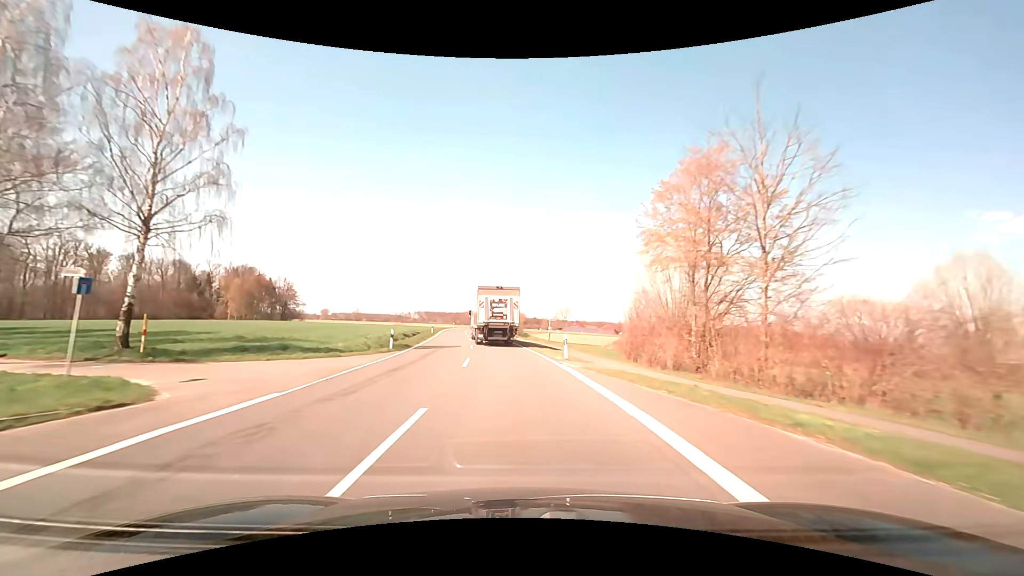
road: secondary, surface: asphalt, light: Day
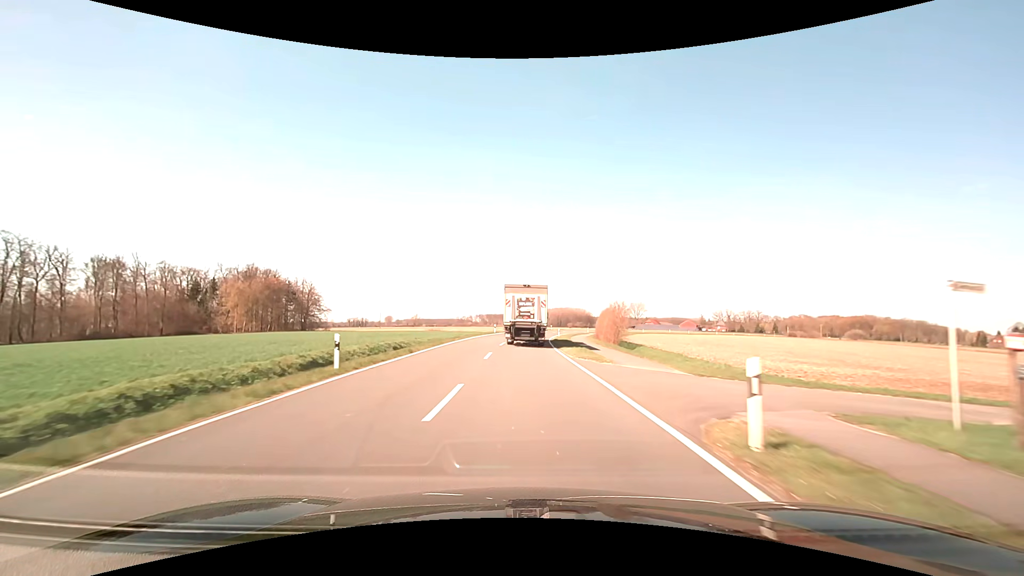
(-3.4, +45.9) m; -7°
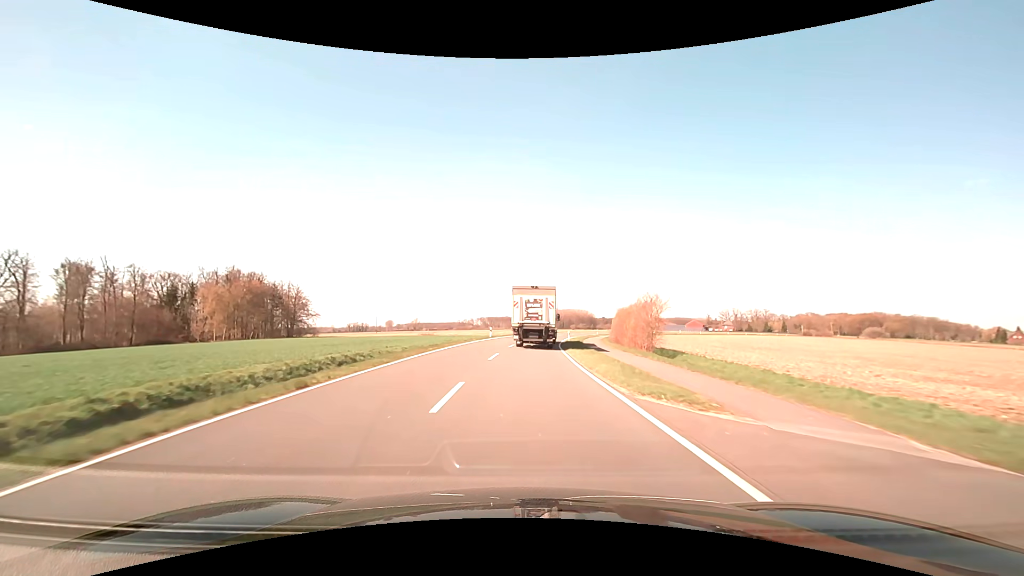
(0.0, +11.4) m; 0°
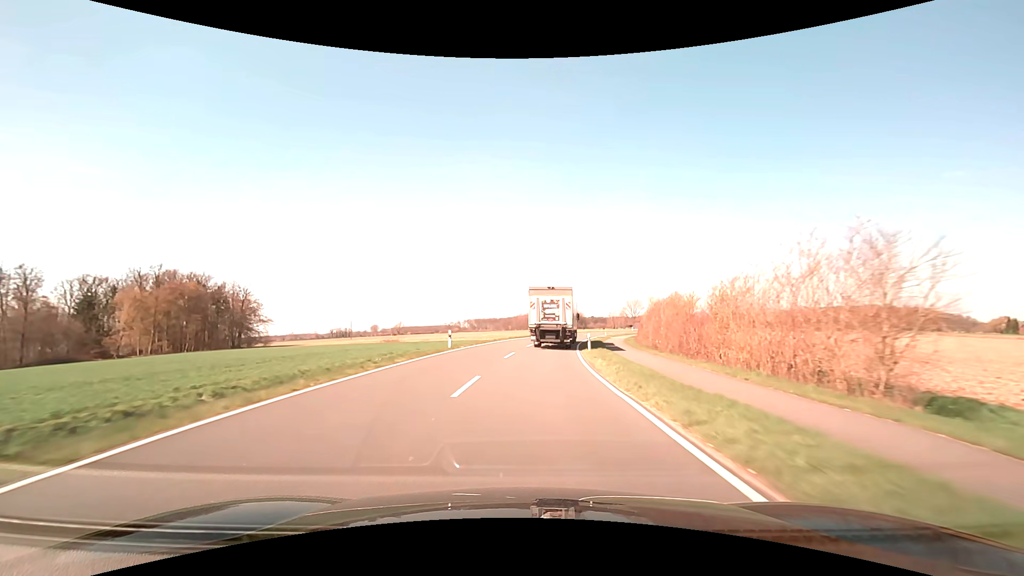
(+0.1, +22.8) m; +1°
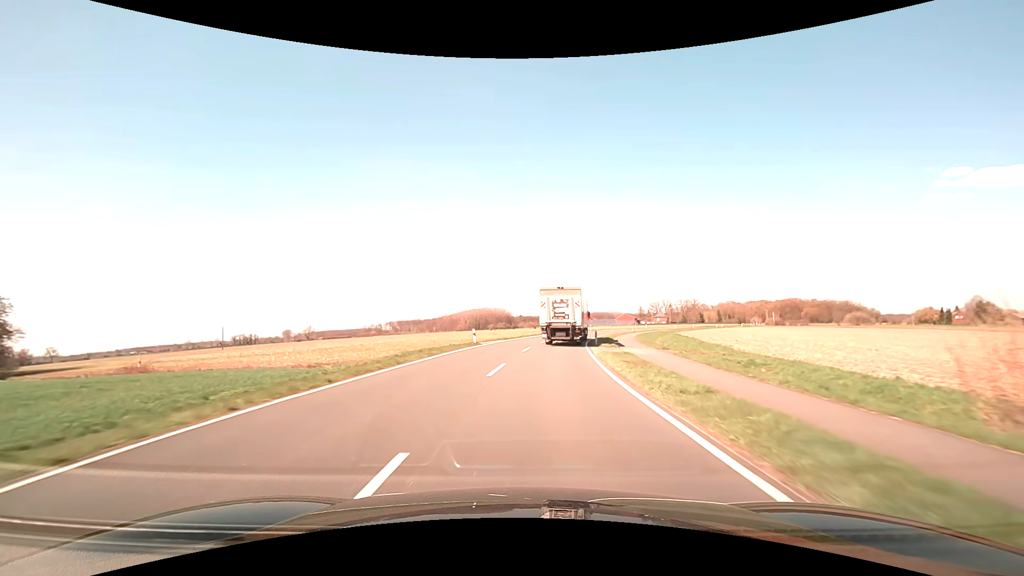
(+2.6, +44.9) m; +8°
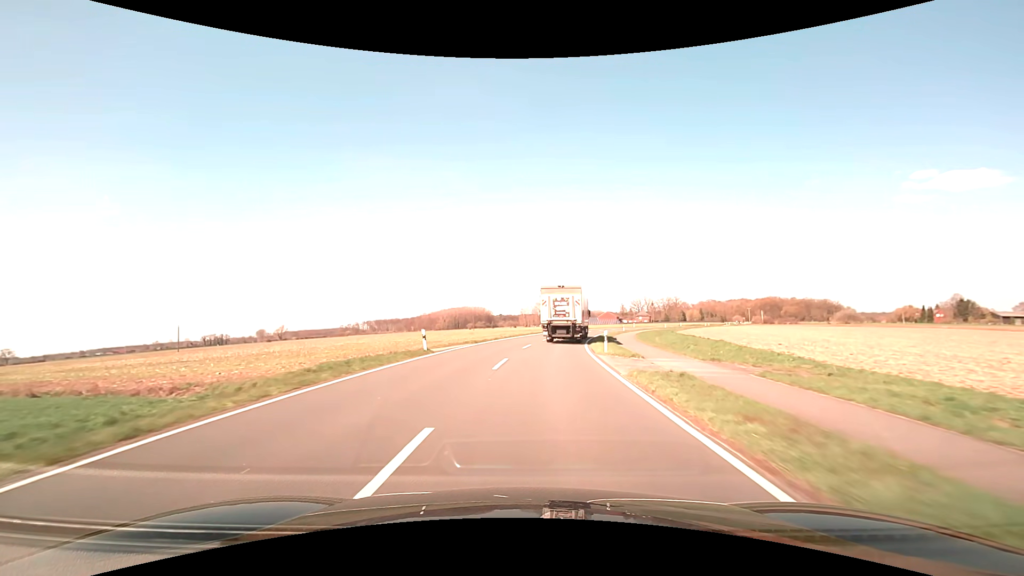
(+0.3, +11.2) m; +2°
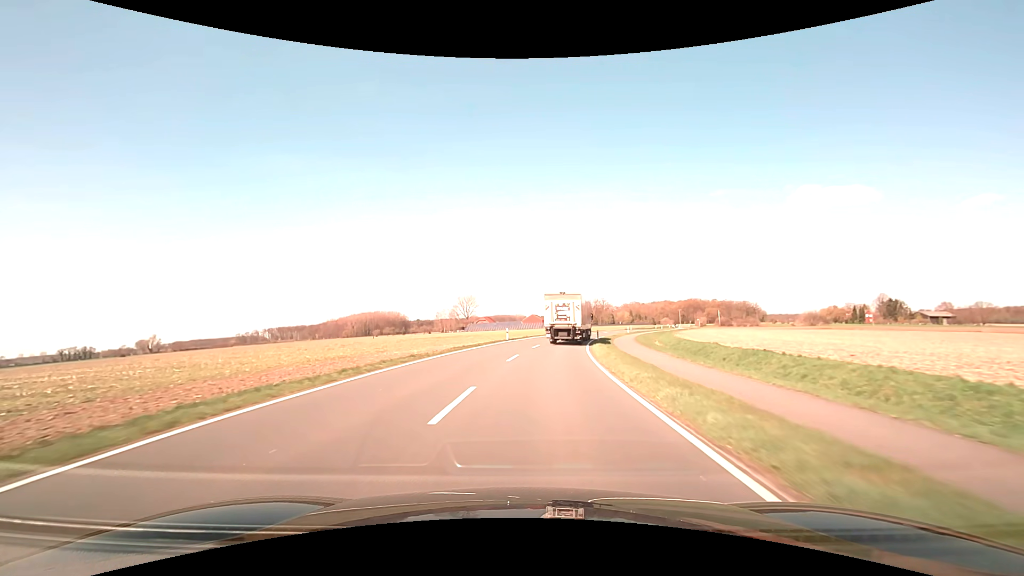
(+3.7, +44.1) m; +9°
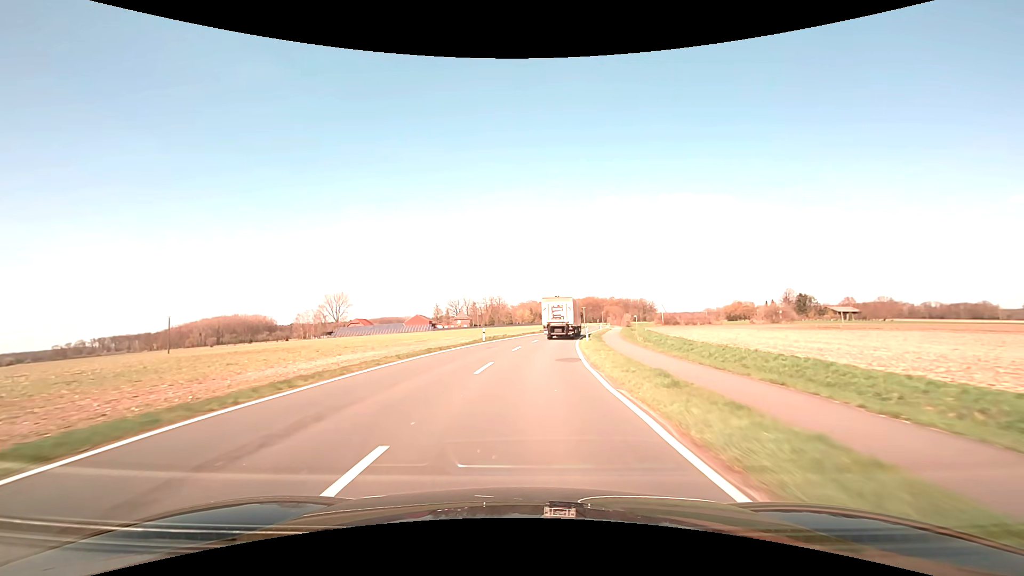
(+5.4, +54.0) m; +12°
(0, +10) (+1, +20) (+1, +30) (+2, +40) (+4, +50) (+5, +60) (+7, +70) (+9, +79) (+11, +89) (+13, +99) m
